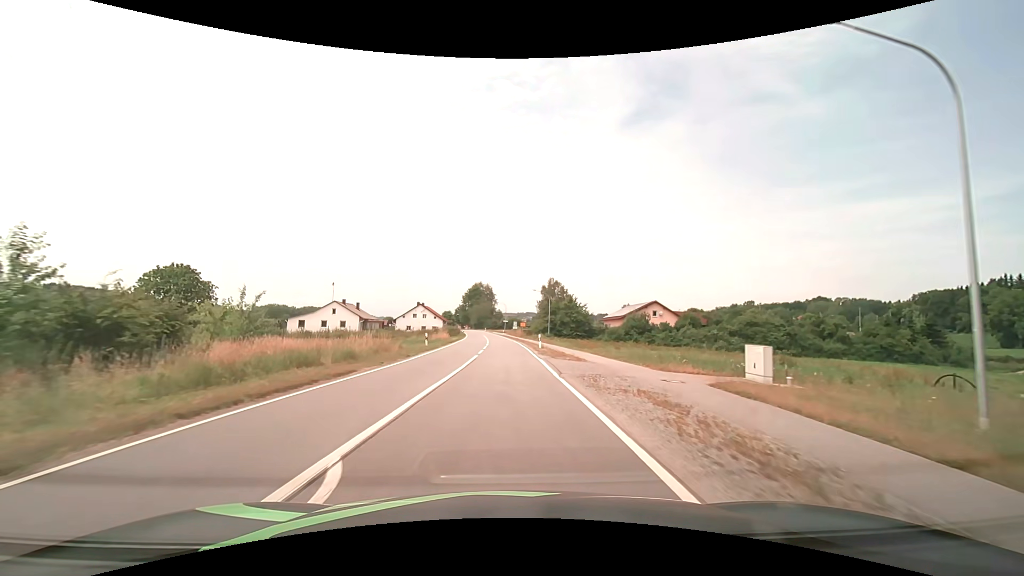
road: secondary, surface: asphalt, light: Day
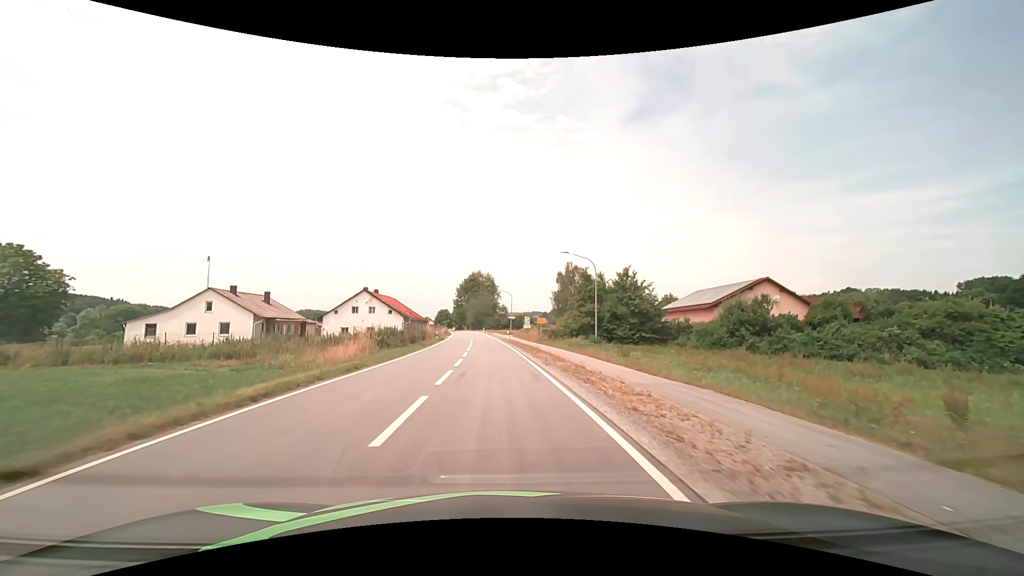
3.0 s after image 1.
(-0.1, +39.8) m; -1°
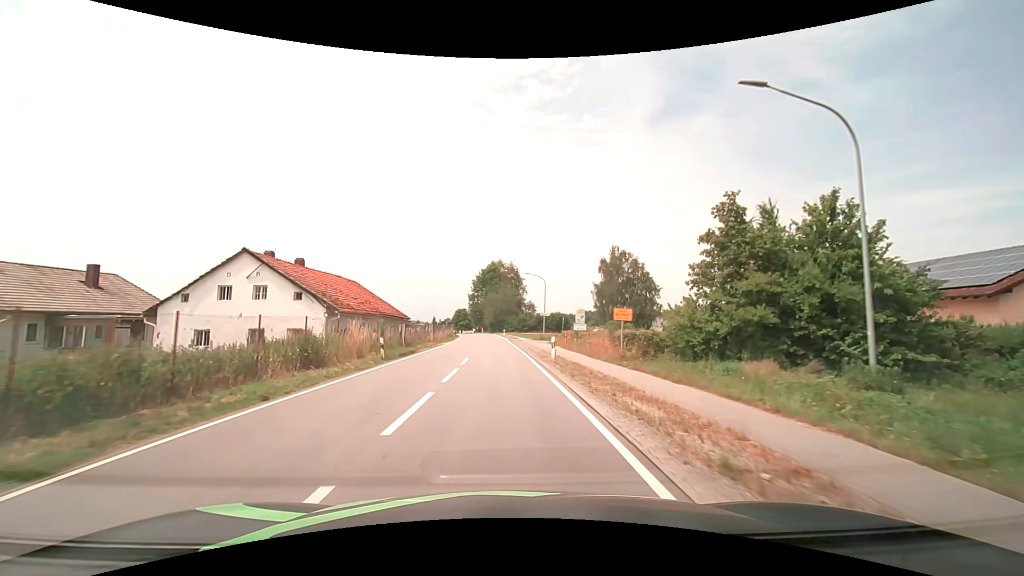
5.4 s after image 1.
(-0.7, +29.7) m; -3°
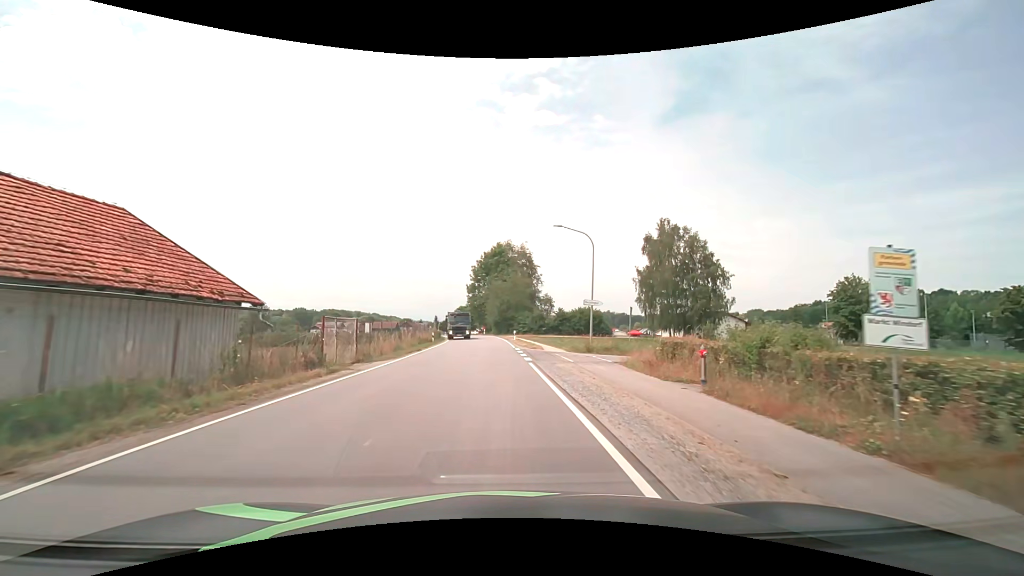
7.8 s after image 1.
(-0.4, +28.1) m; -1°
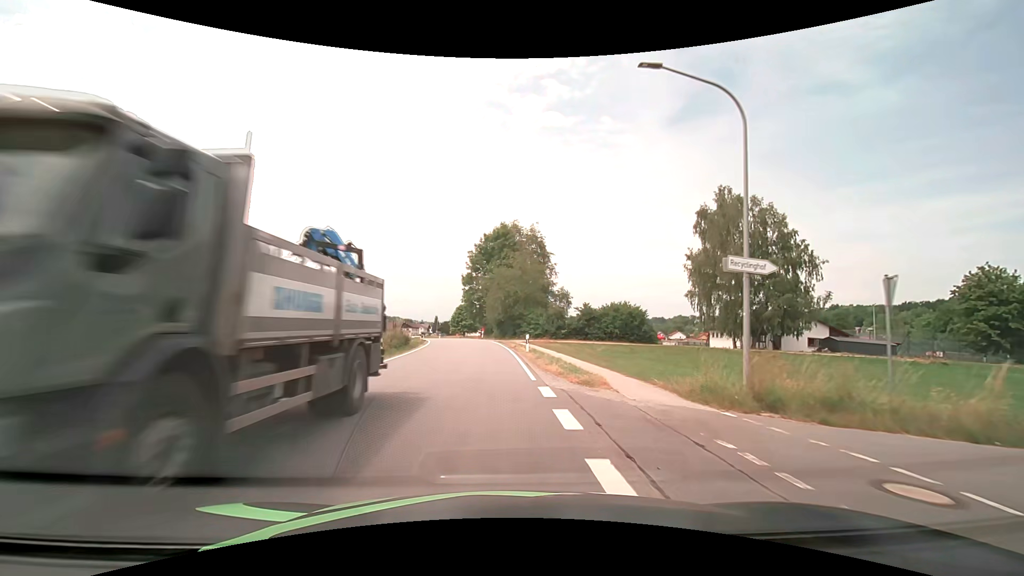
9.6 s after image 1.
(0.0, +19.9) m; 0°
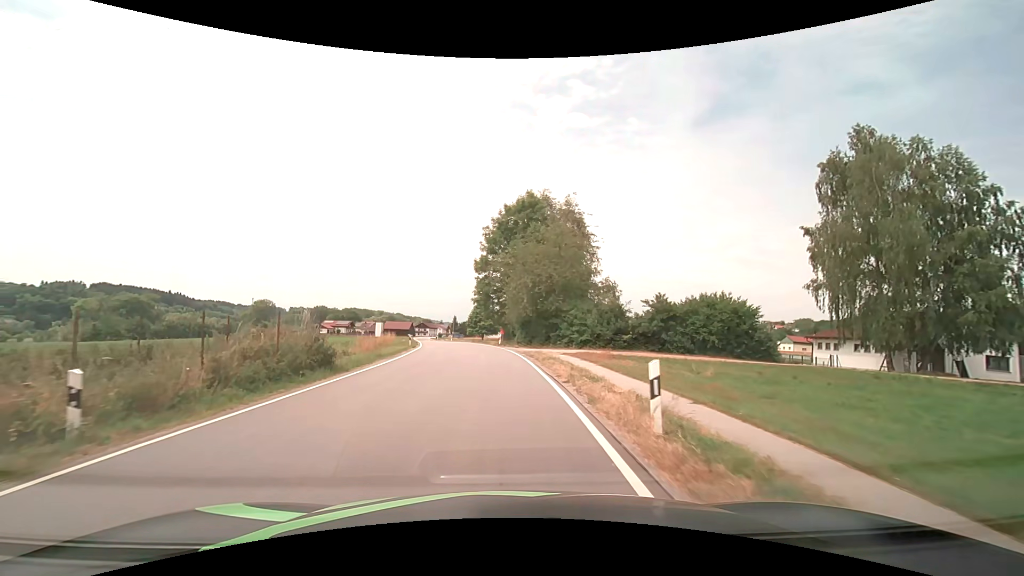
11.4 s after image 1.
(-0.5, +18.9) m; -3°
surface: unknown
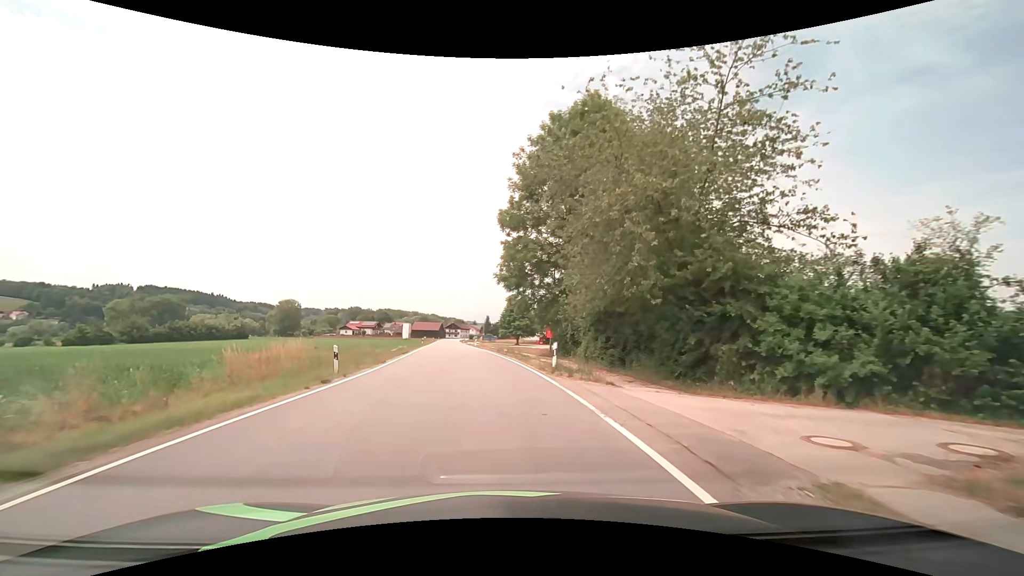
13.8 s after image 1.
(-0.8, +24.5) m; -4°
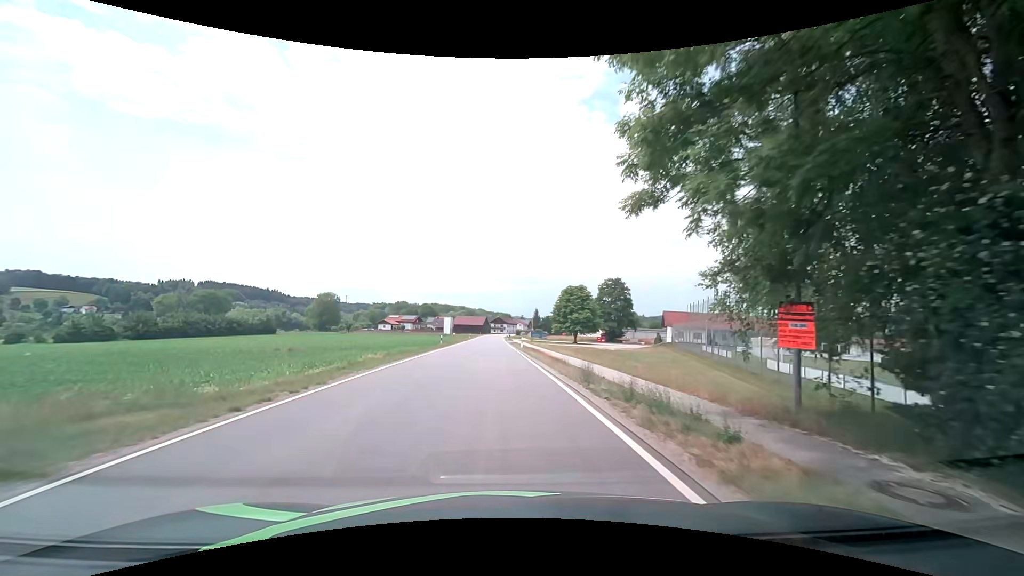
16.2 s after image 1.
(-1.2, +25.3) m; -5°
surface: asphalt
(0, +10) (0, +20) (-1, +30) (-1, +40) (-1, +50) (-1, +60) (-2, +70) (-2, +80) (-2, +90) (-2, +100) m
